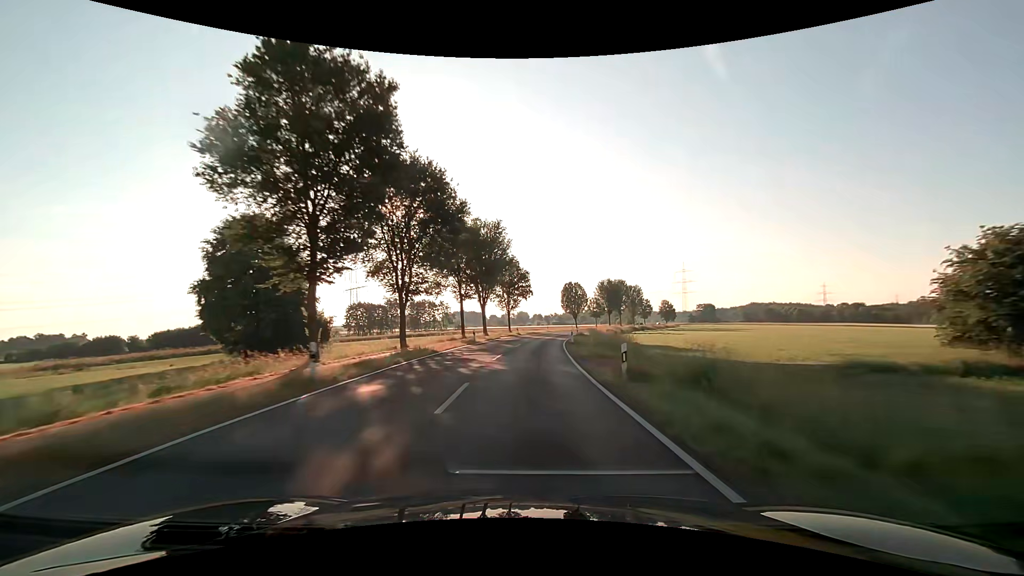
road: secondary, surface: asphalt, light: Day
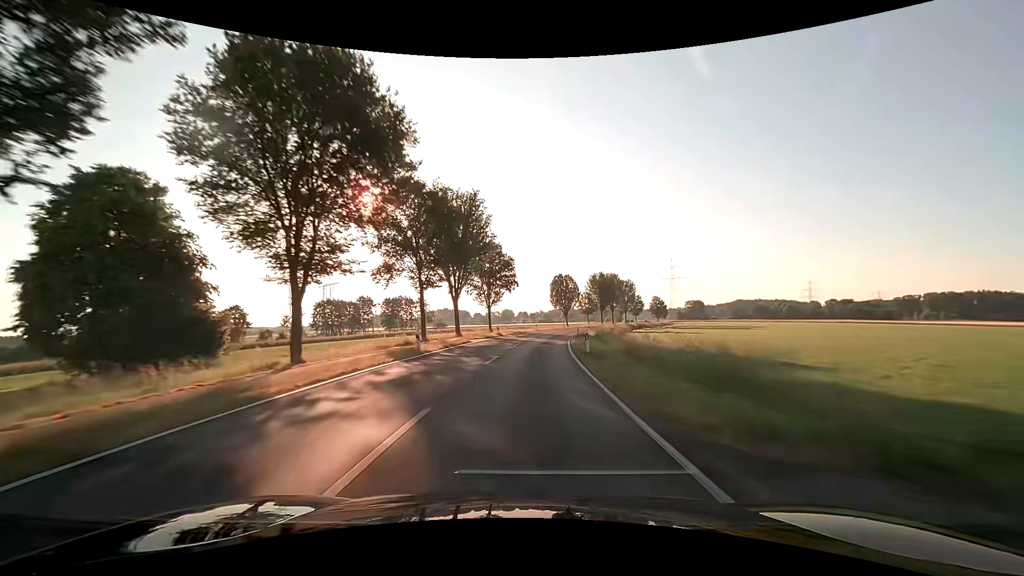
(+0.2, +15.8) m; +2°
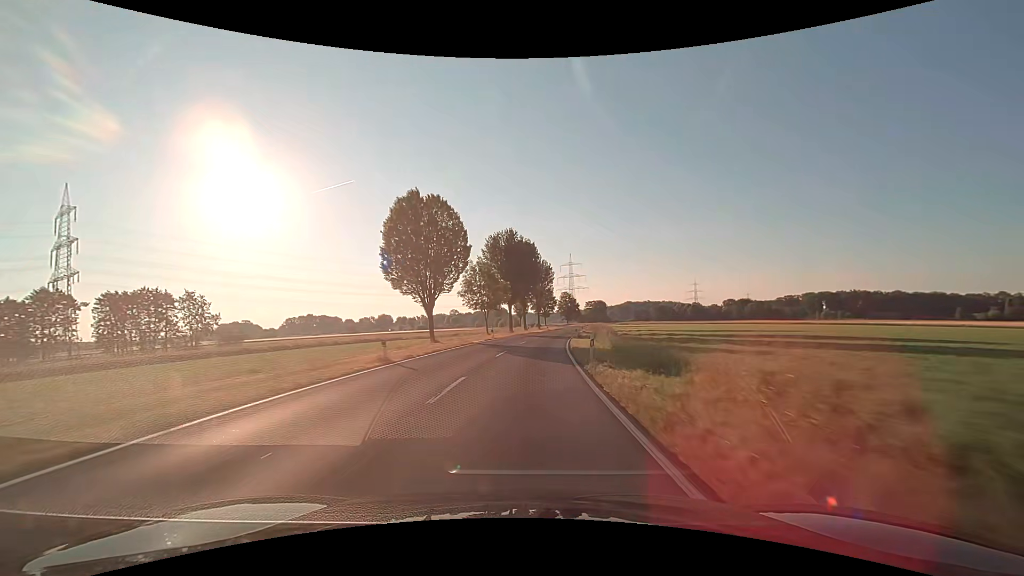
(+8.5, +78.3) m; +13°
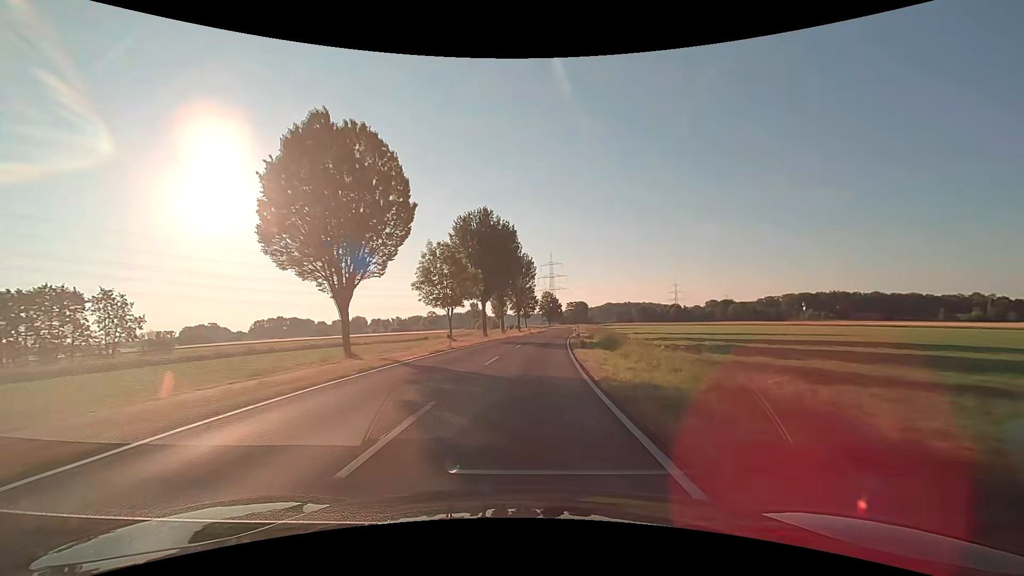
(+0.3, +15.8) m; +2°
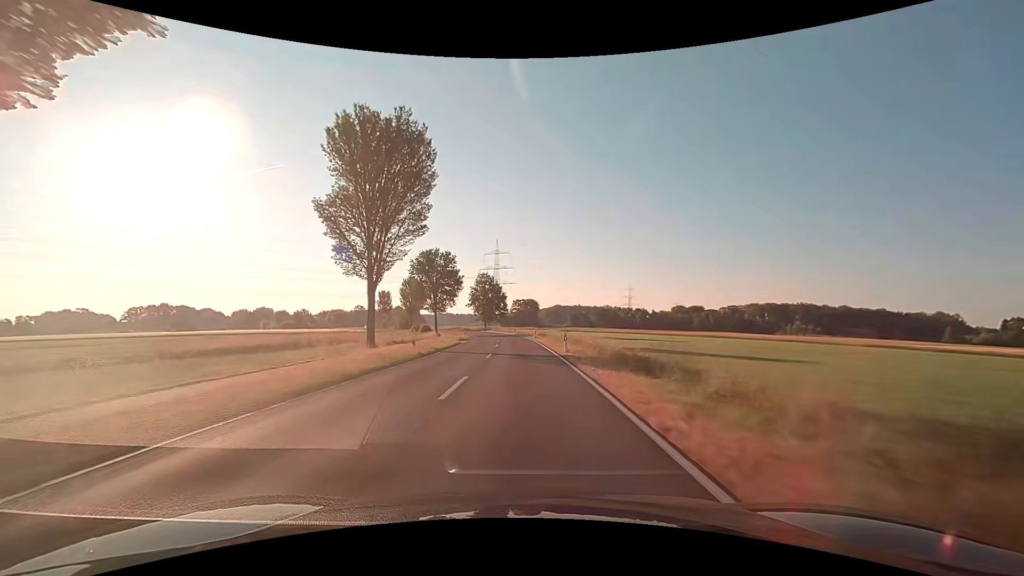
(+6.1, +78.7) m; +6°
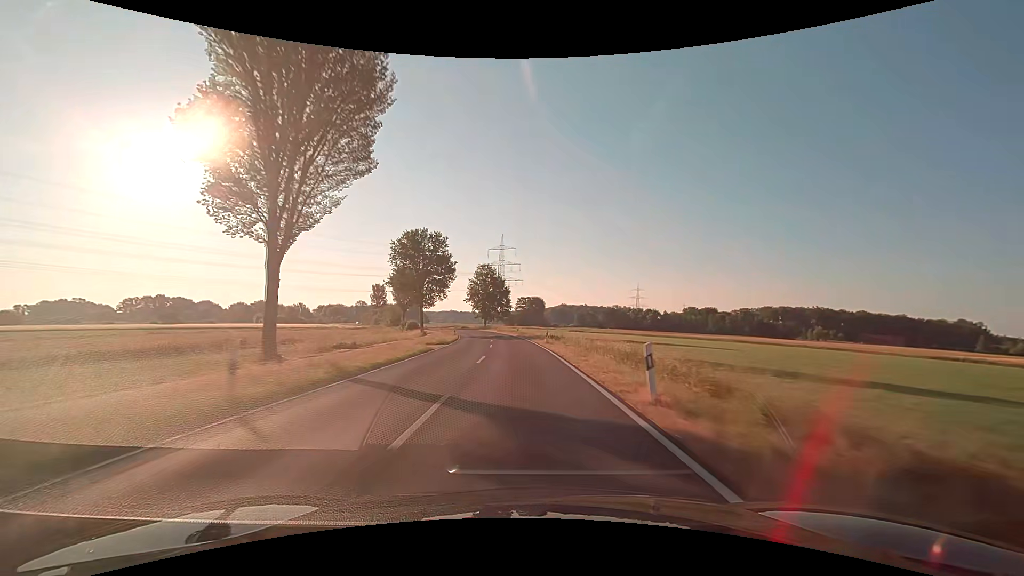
(-0.1, +15.8) m; -1°
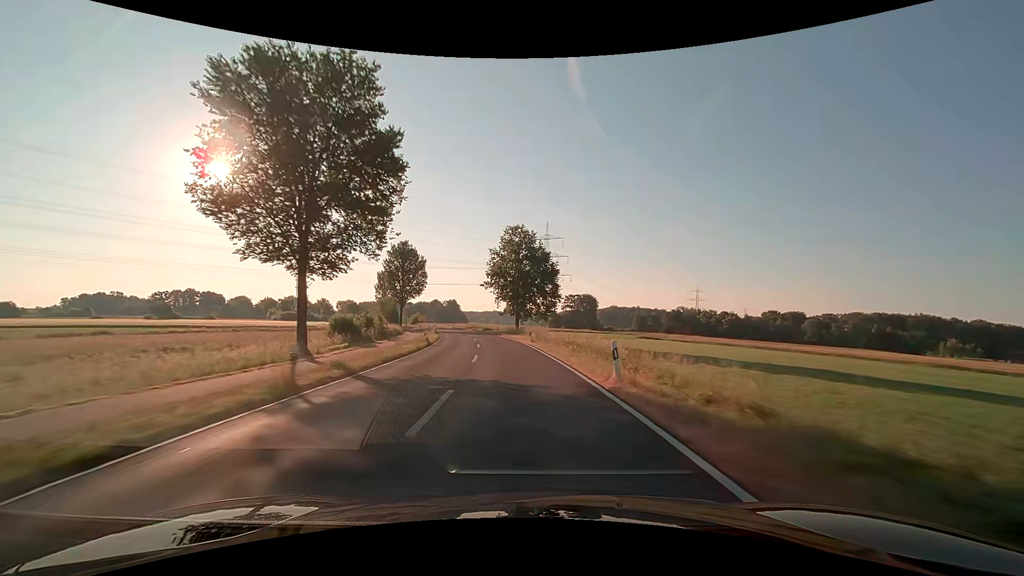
(-1.6, +47.4) m; -5°
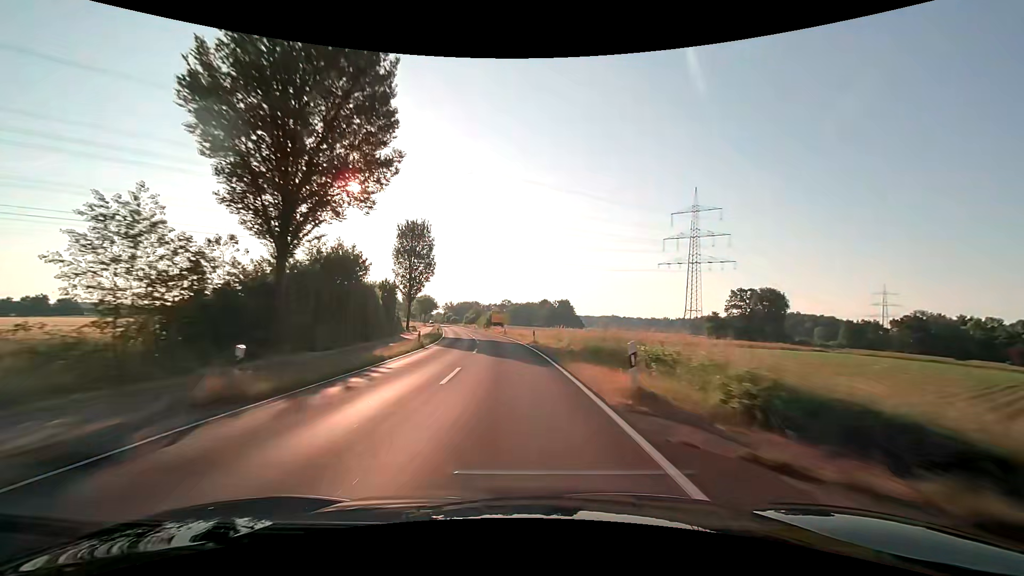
(-8.5, +78.3) m; -13°
(0, +10) (-1, +20) (-1, +30) (-2, +40) (-3, +50) (-5, +60) (-6, +70) (-8, +80) (-9, +89) (-11, +99) m
